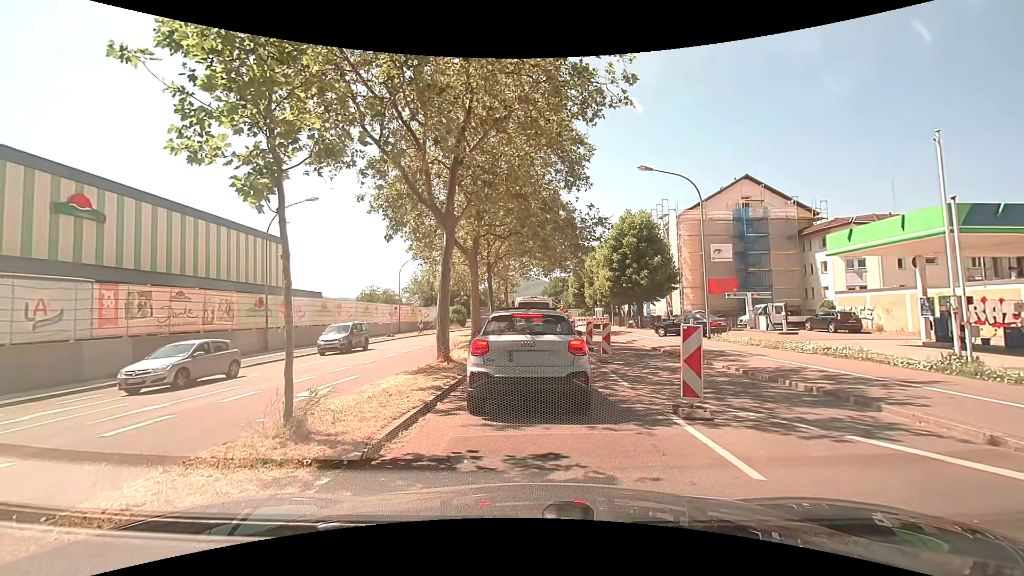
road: secondary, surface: asphalt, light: Day
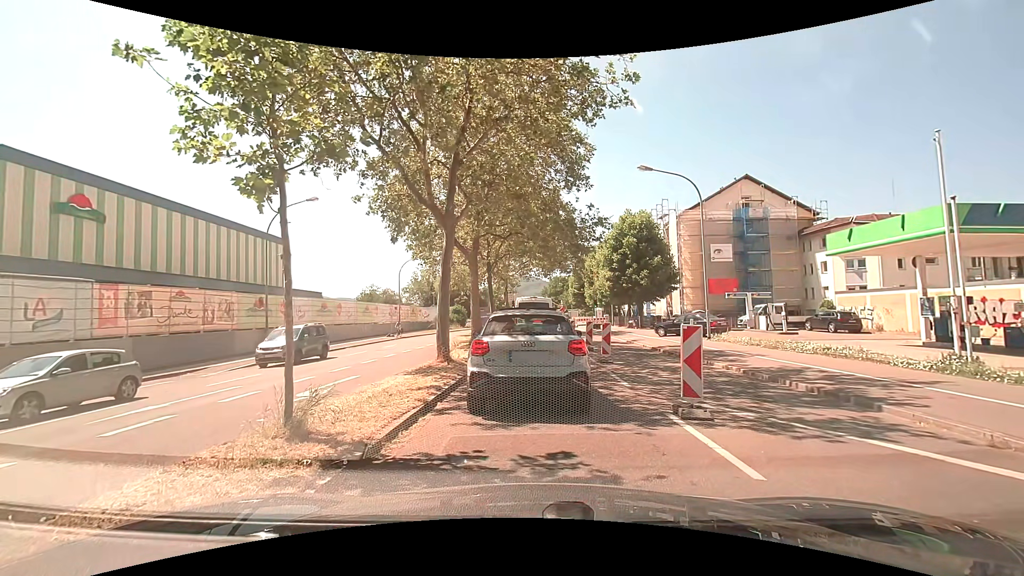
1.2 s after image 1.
(0.0, 0.0) m; 0°
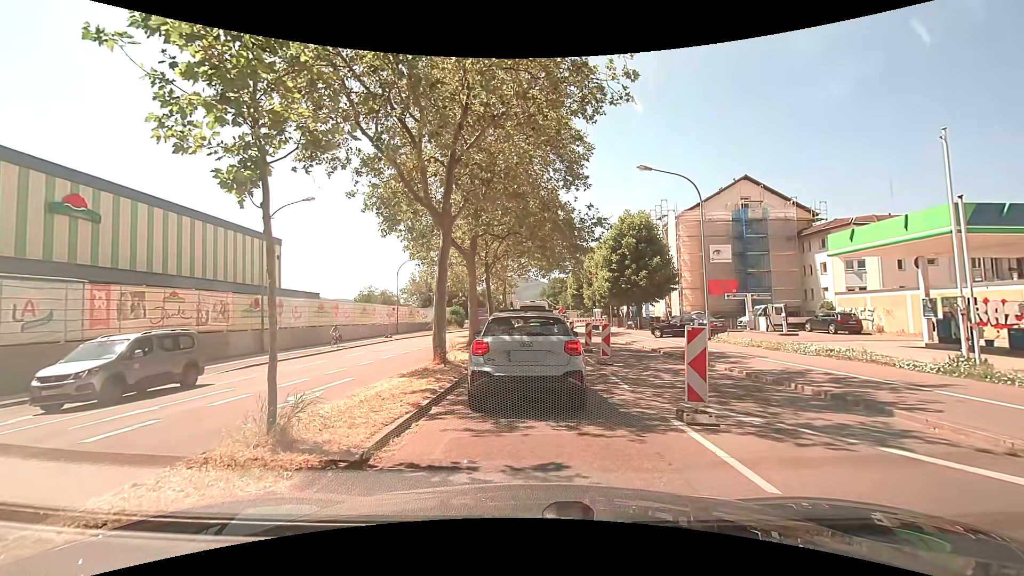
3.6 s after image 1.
(0.0, +0.3) m; 0°
